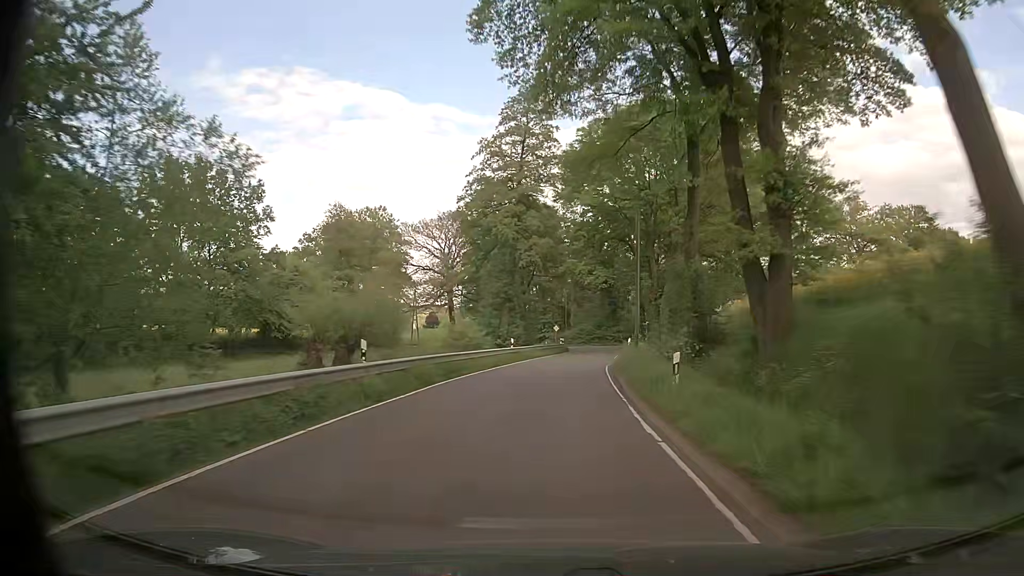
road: tertiary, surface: asphalt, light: Day
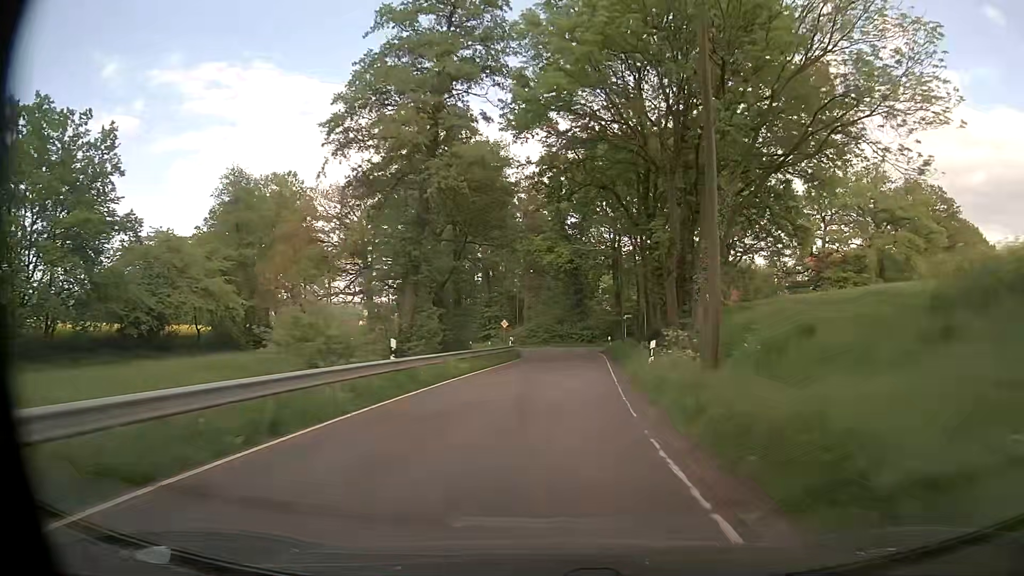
(+0.7, +21.3) m; +4°
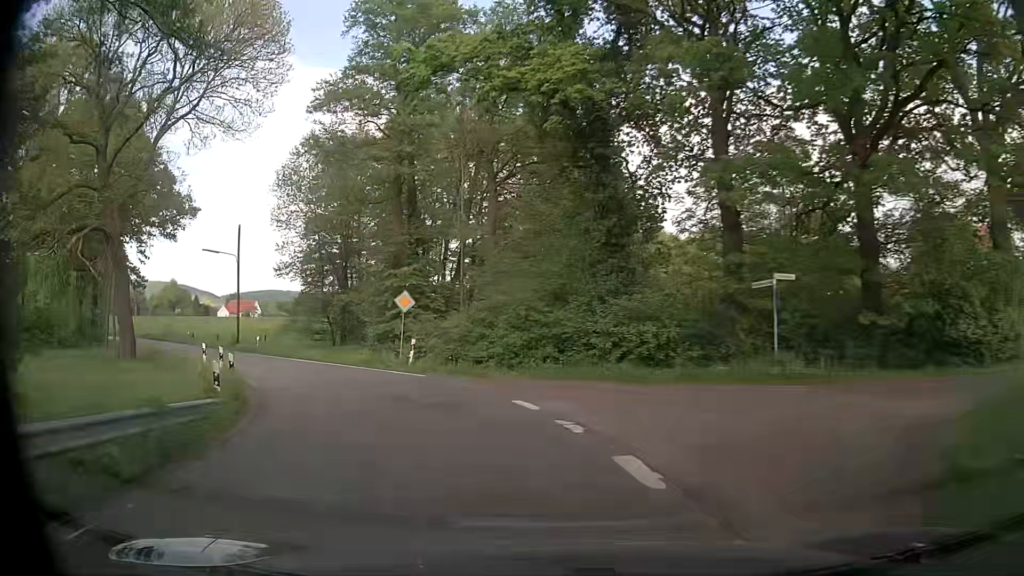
(+2.5, +44.4) m; 0°
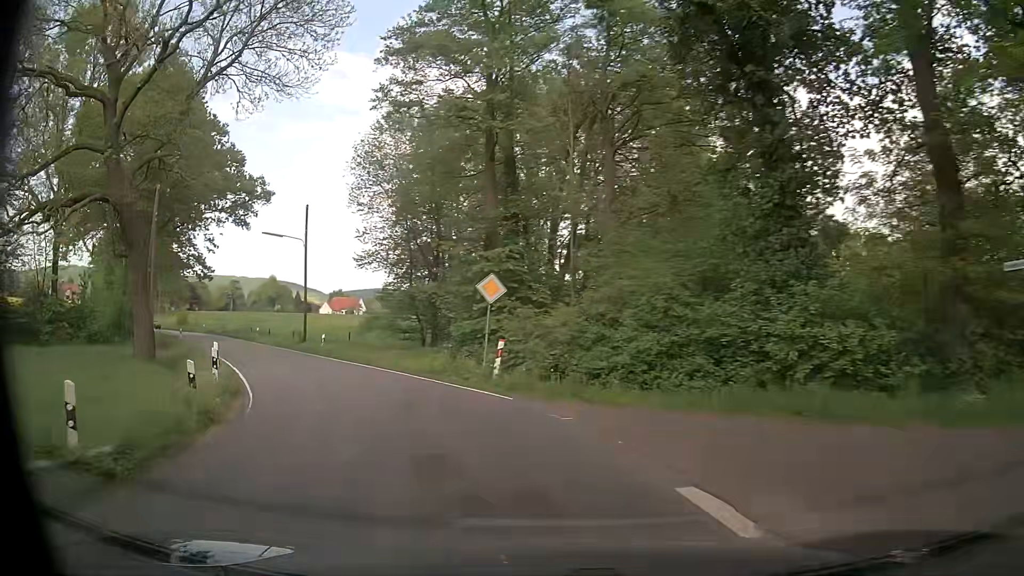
(-0.5, +7.2) m; -9°
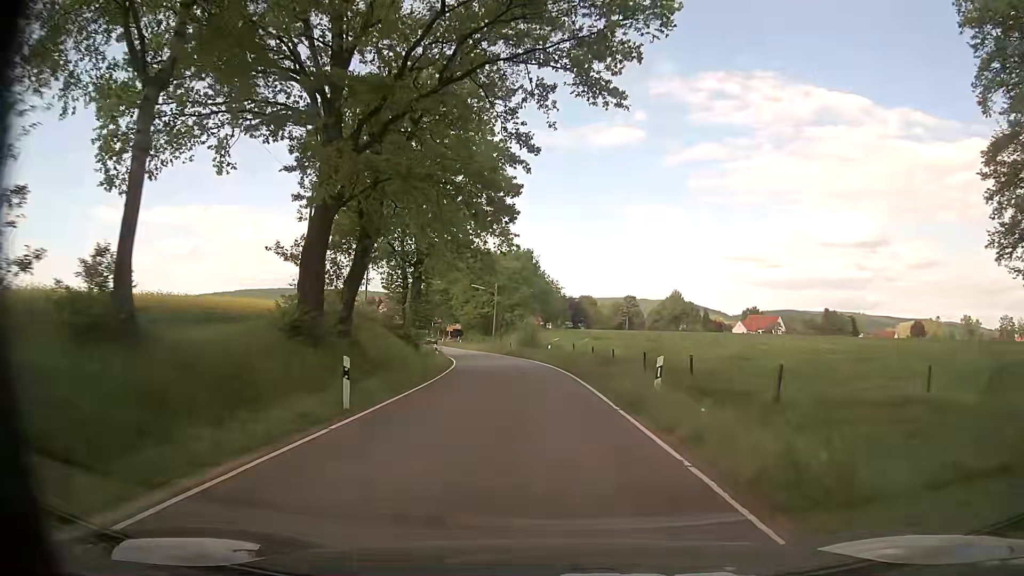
(-15.8, +35.6) m; -35°
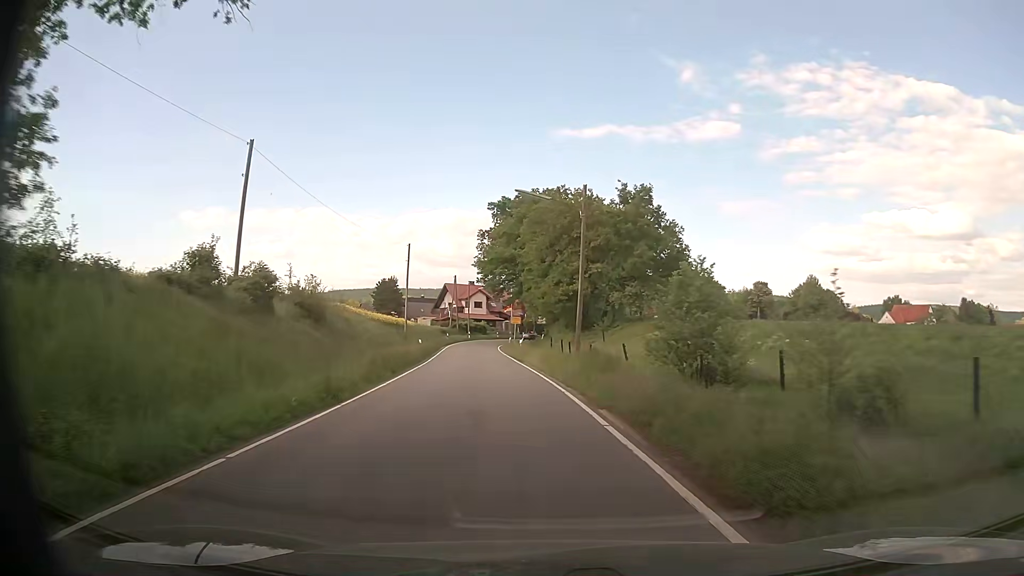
(-2.5, +44.7) m; -8°
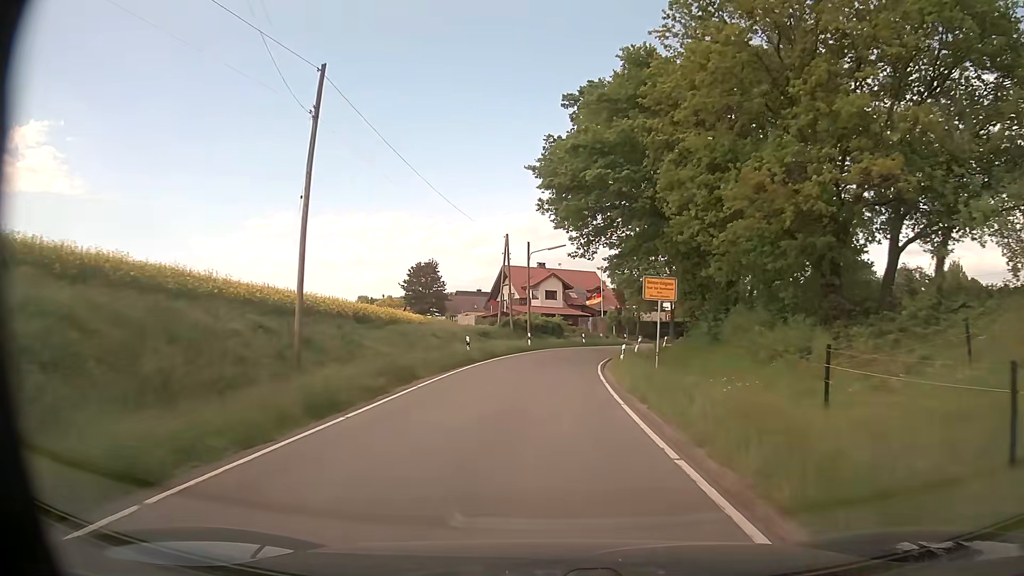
(-4.1, +44.2) m; -7°
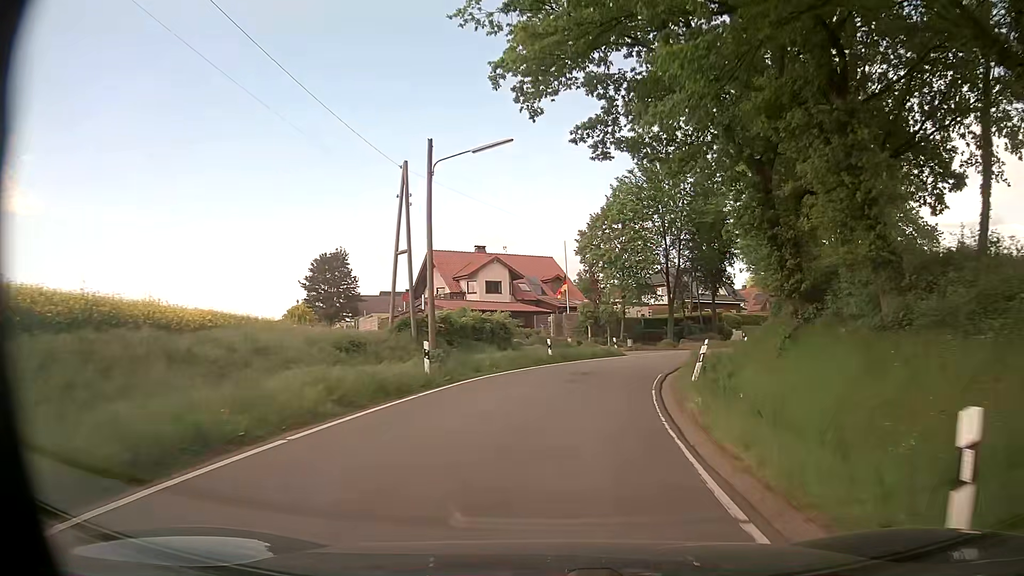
(+0.4, +26.3) m; +4°
(0, +10) (+2, +20) (+4, +30) (+8, +39) (+13, +48) (+18, +56) (+25, +63) (+32, +70) (+40, +76) (+48, +83) m
